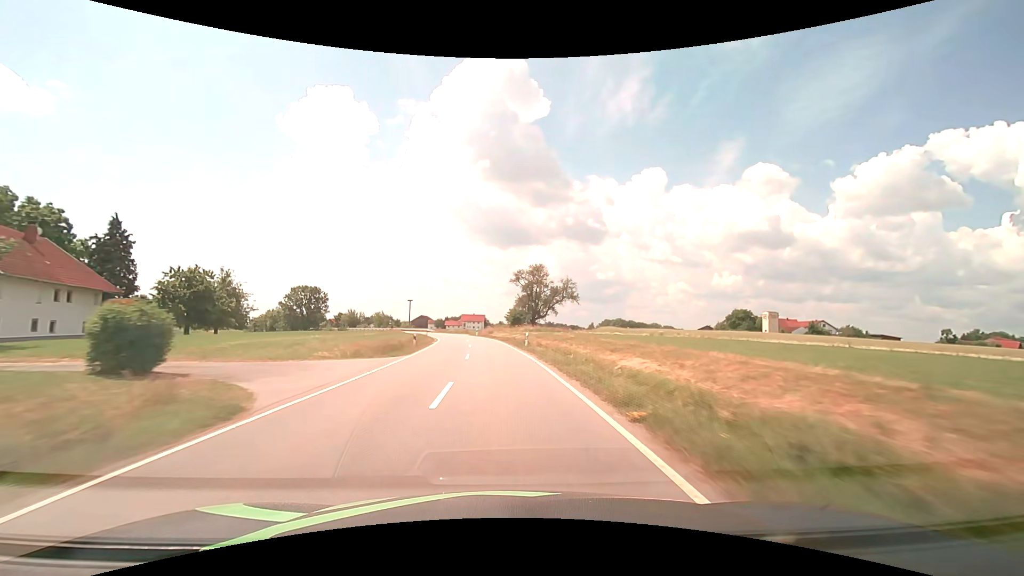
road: tertiary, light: Day
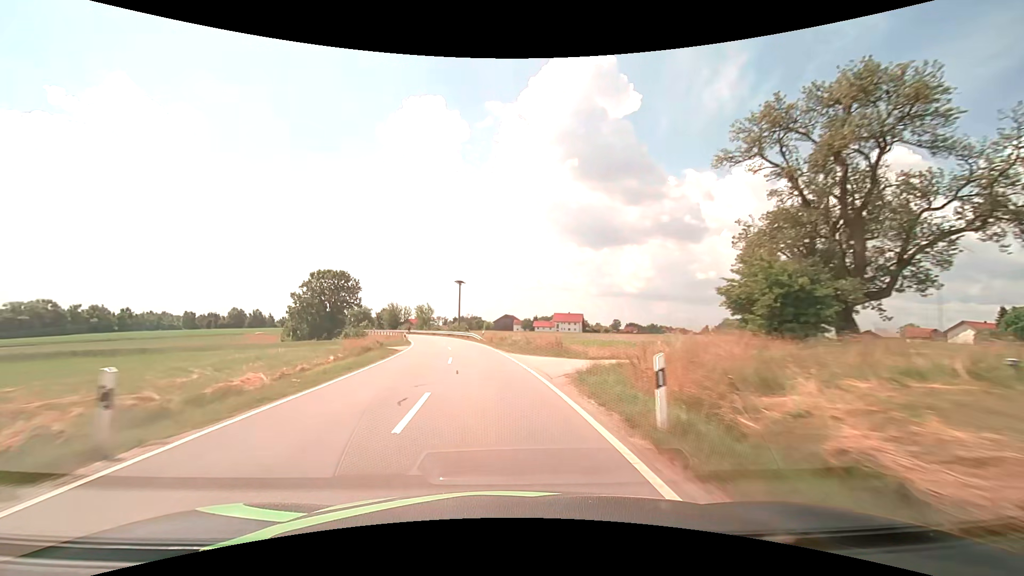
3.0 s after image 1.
(-4.4, +62.4) m; -10°
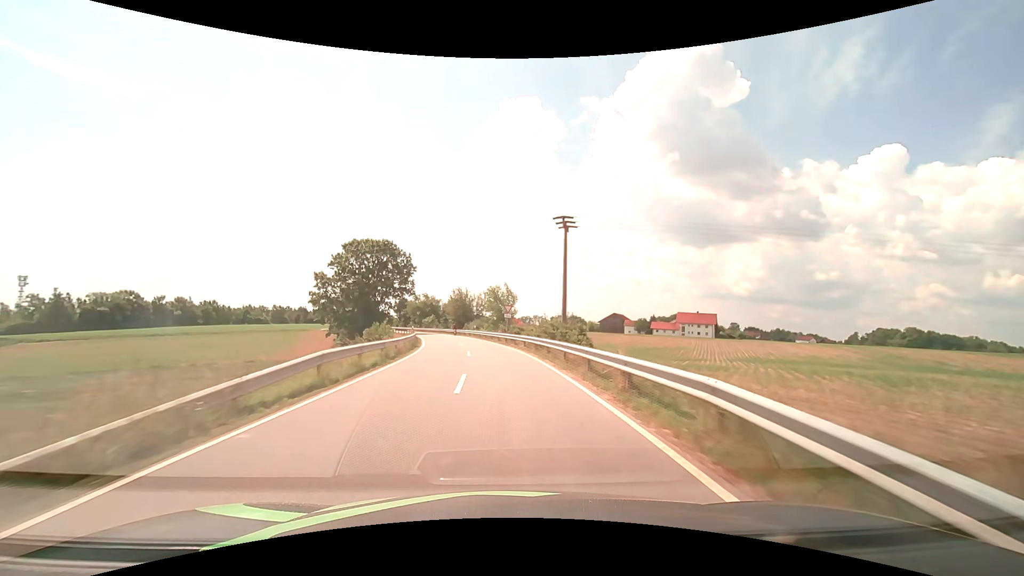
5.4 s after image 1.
(-4.7, +44.9) m; -11°
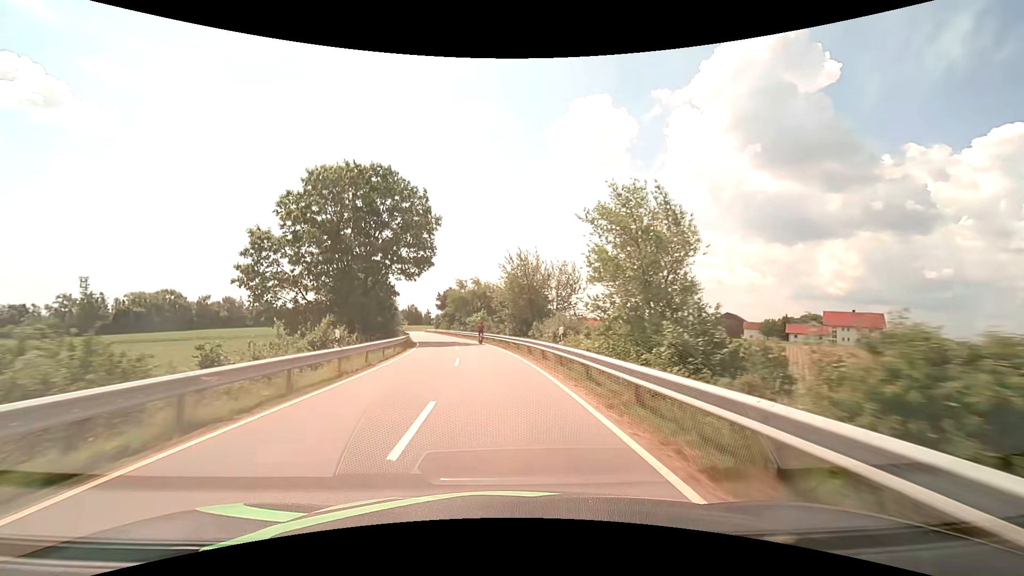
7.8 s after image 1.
(-2.9, +41.1) m; -8°
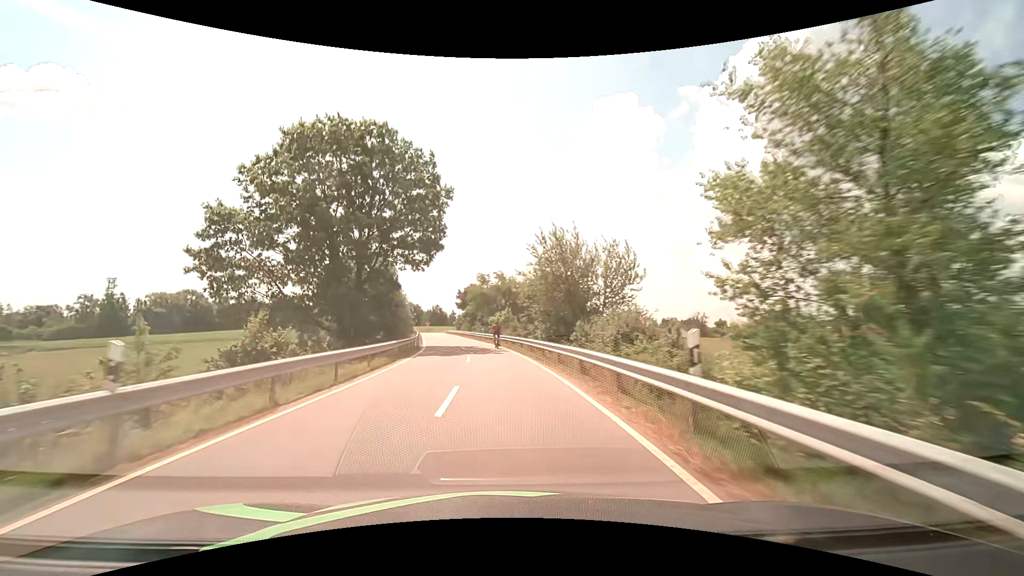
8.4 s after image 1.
(-0.2, +9.7) m; -3°
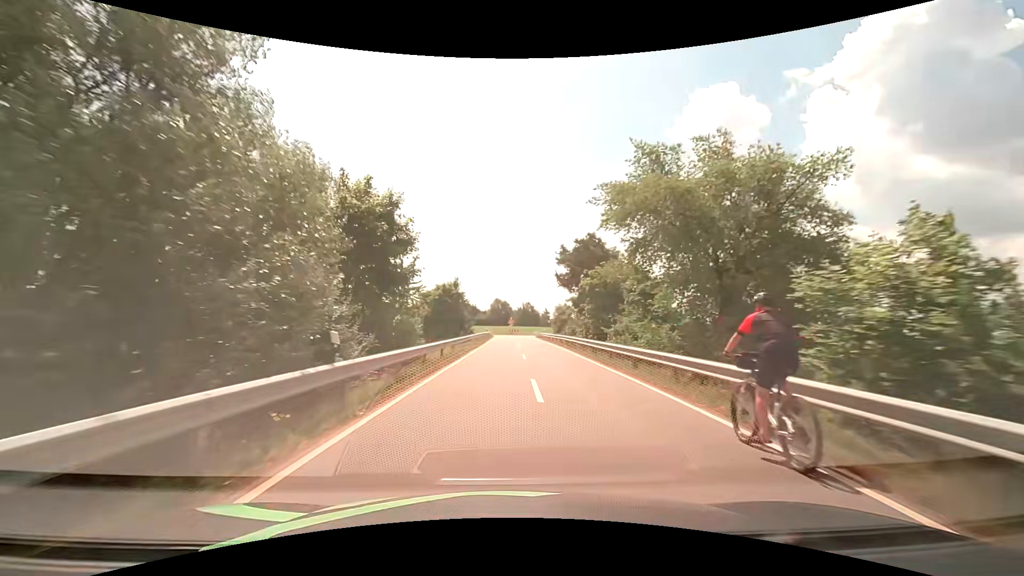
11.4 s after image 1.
(-5.1, +45.4) m; -11°
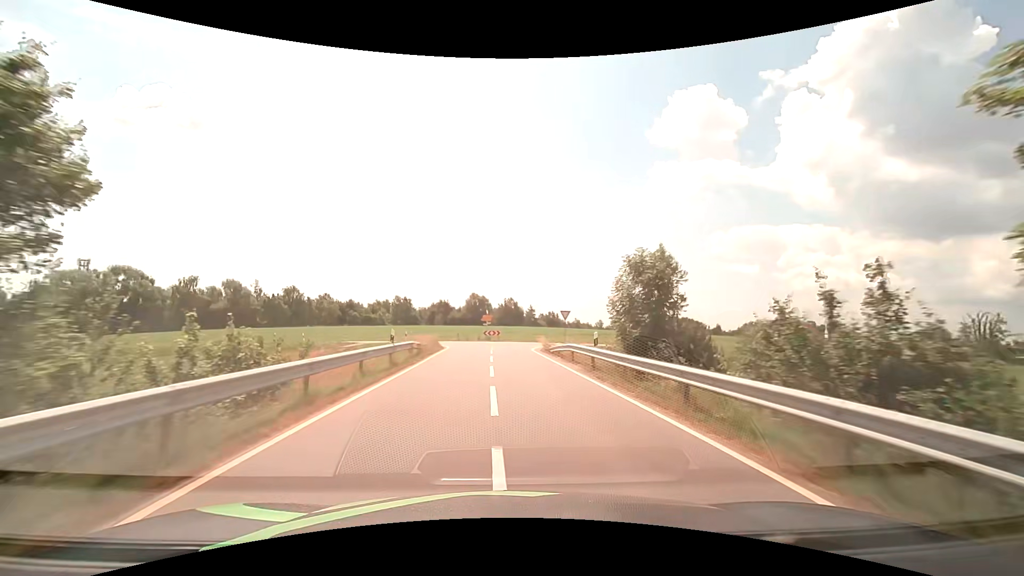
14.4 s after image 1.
(+1.1, +43.2) m; +2°
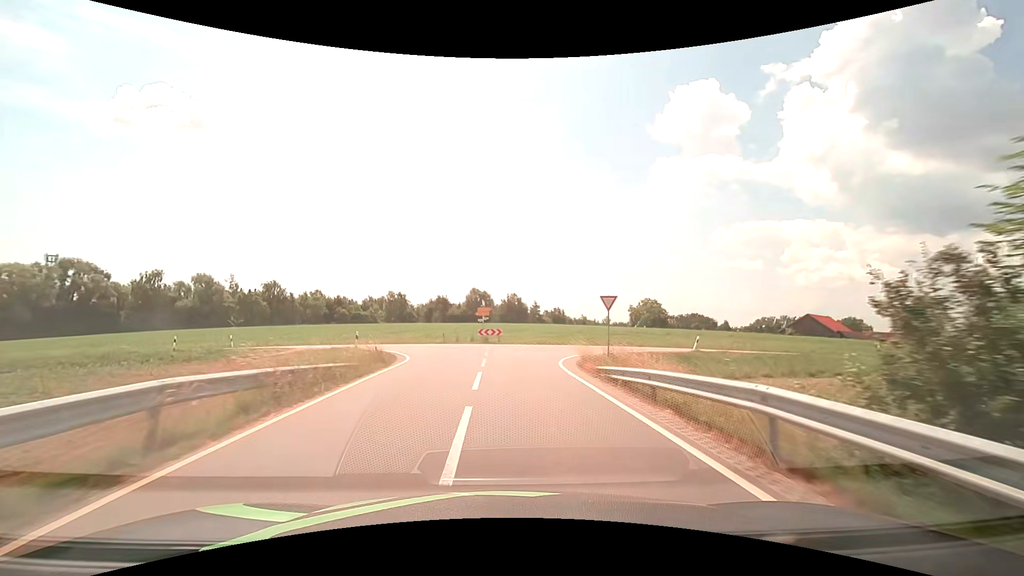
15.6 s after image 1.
(0.0, +15.4) m; 0°
(0, +10) (0, +20) (+4, +29) (+11, +36) (+21, +38) (+31, +40) (+41, +42) (+50, +44) (+60, +47) (+69, +51) m
